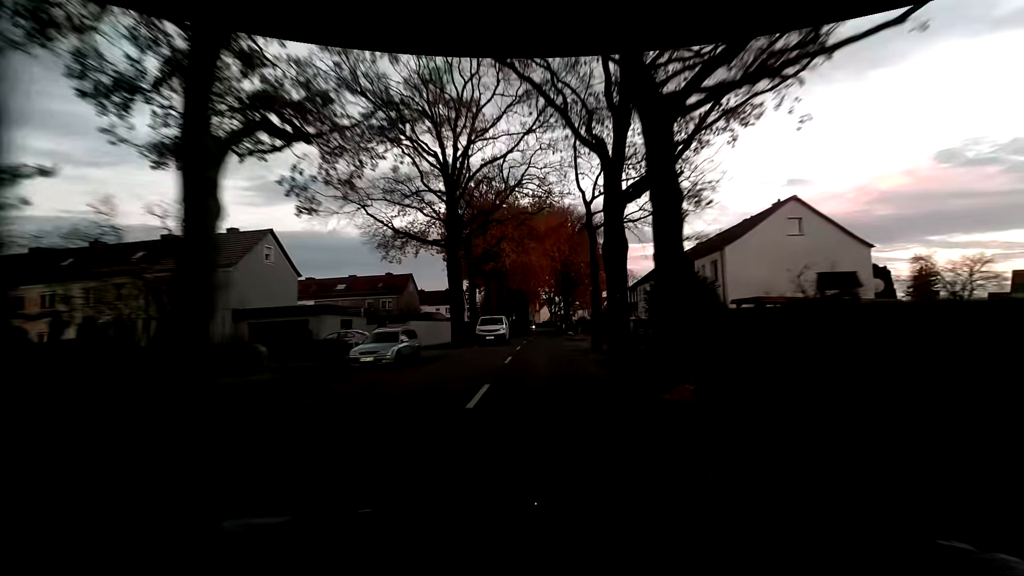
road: residential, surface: asphalt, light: Dusk
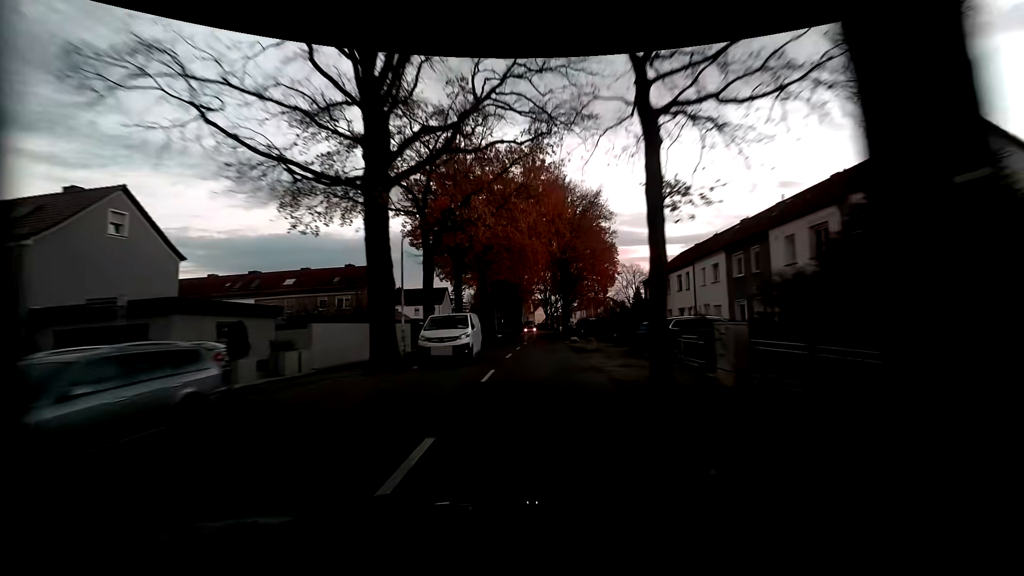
(0.0, +13.8) m; +1°
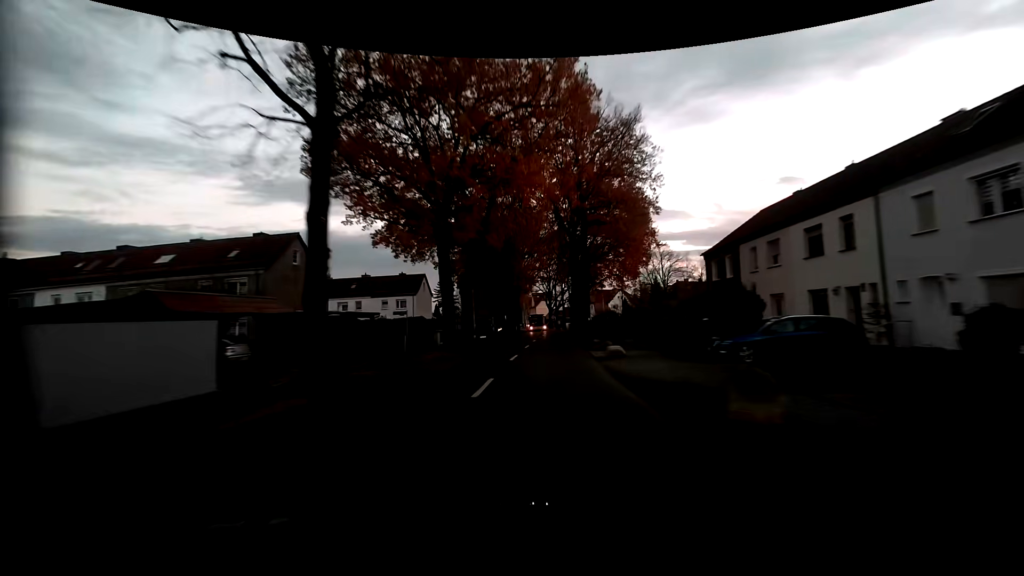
(-0.1, +20.6) m; -1°
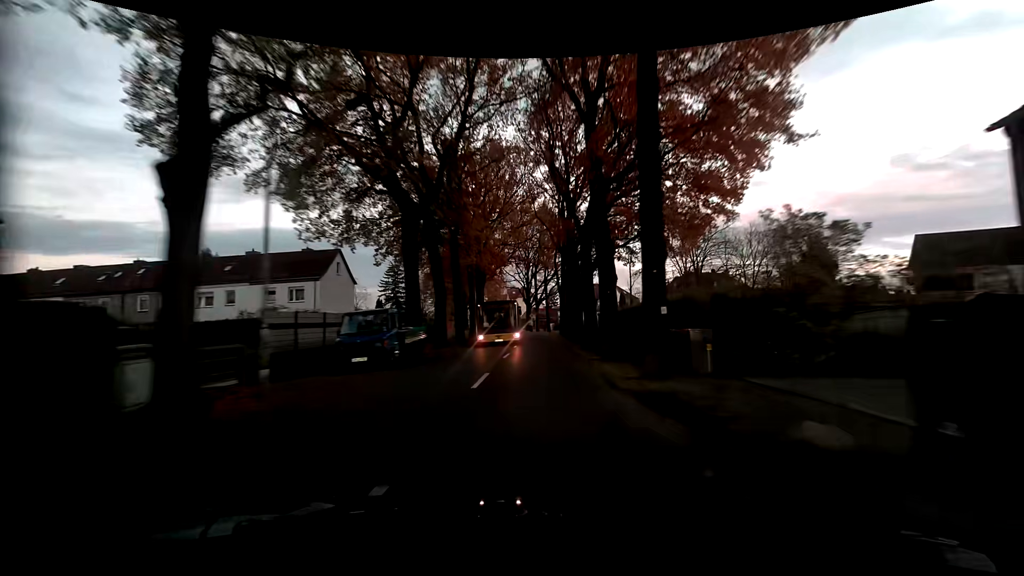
(+0.6, +25.6) m; +3°
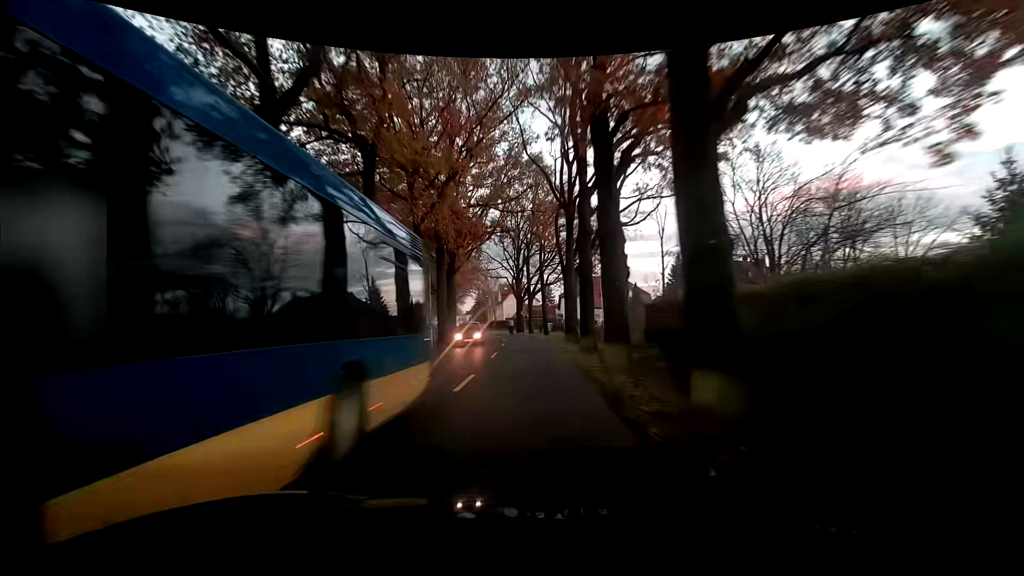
(+0.2, +18.1) m; -1°
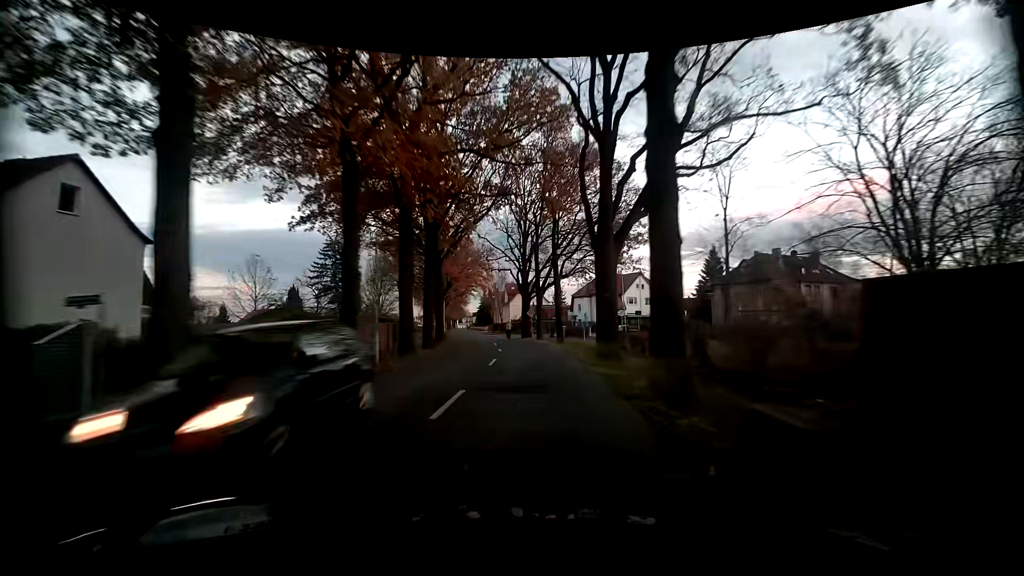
(+0.1, +11.9) m; 0°
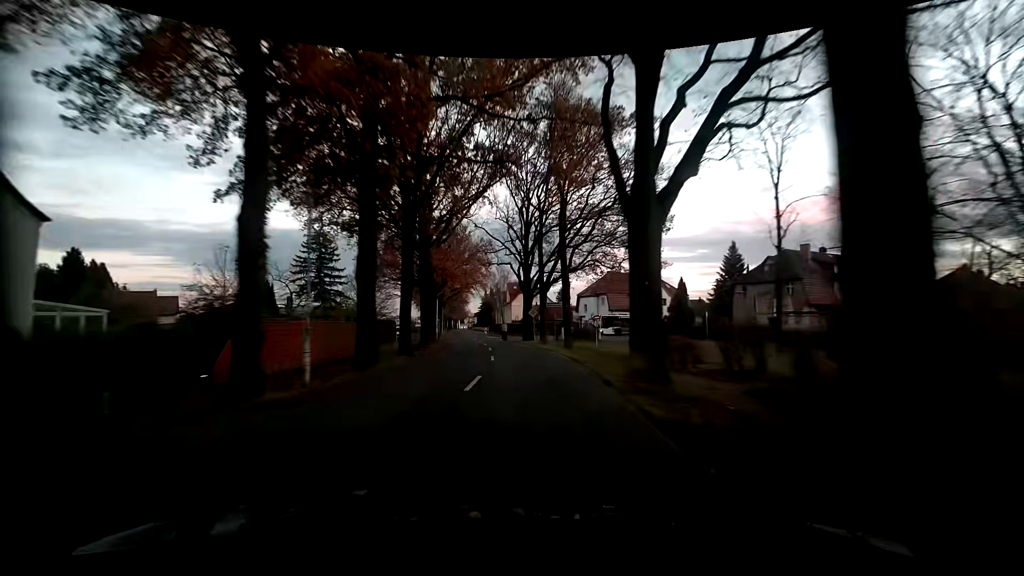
(0.0, +5.9) m; 0°
(0, +10) (-1, +20) (-2, +30) (-3, +40) (-5, +50) (-7, +59) (-10, +69) (-13, +79) (-15, +88) (-16, +98) m
